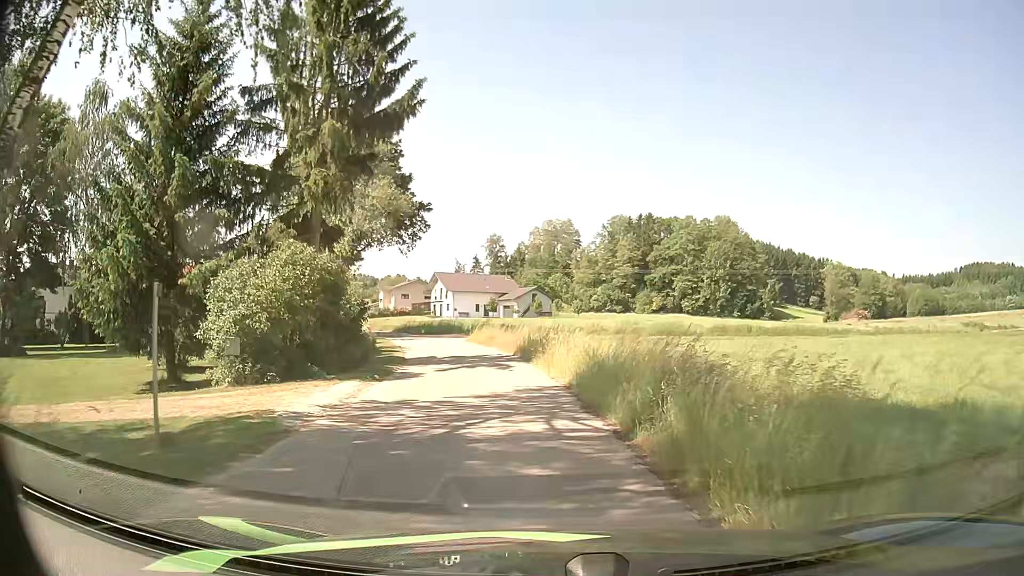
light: Day
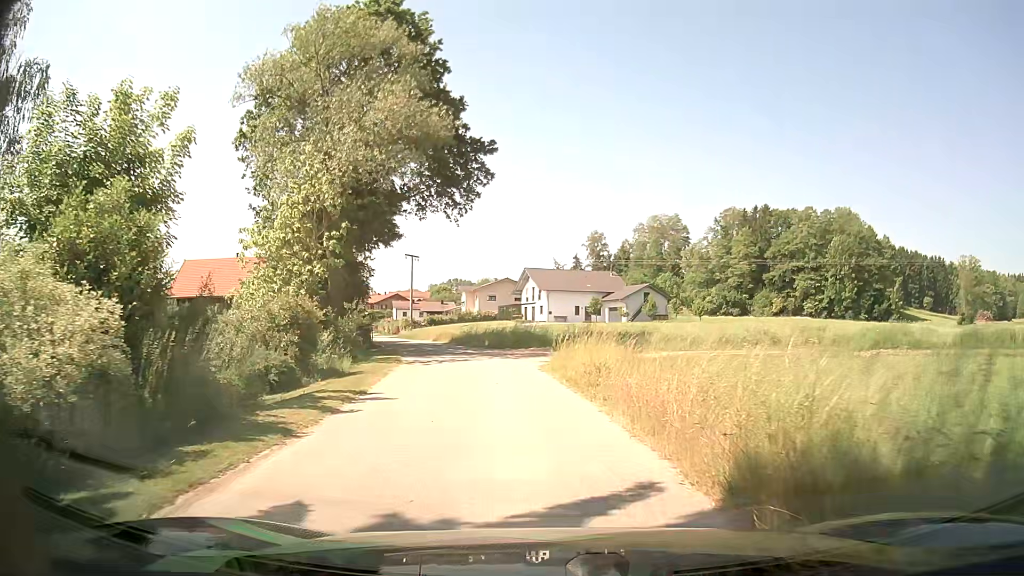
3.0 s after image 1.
(-1.3, +21.2) m; -8°
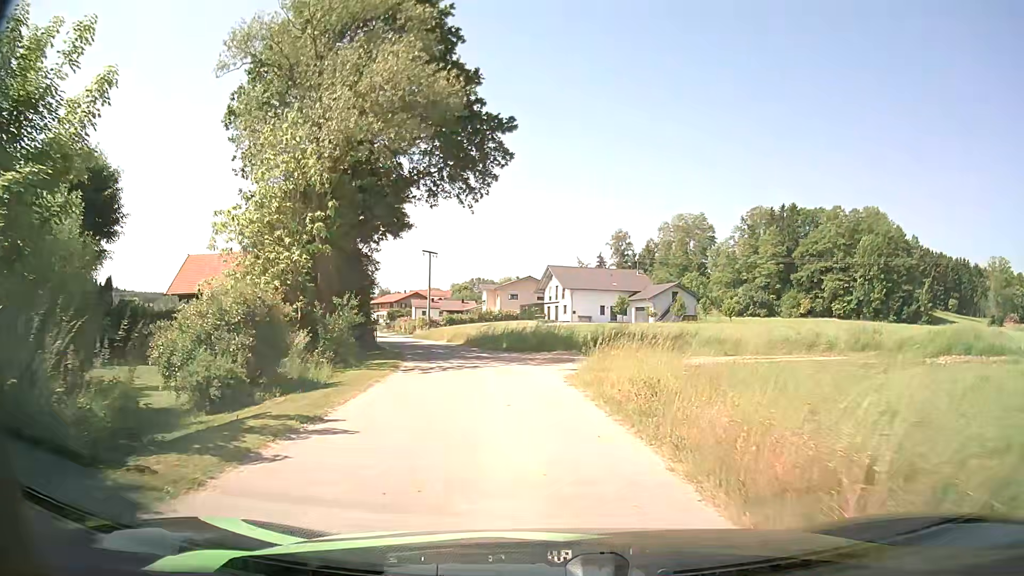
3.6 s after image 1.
(-0.1, +4.1) m; -2°
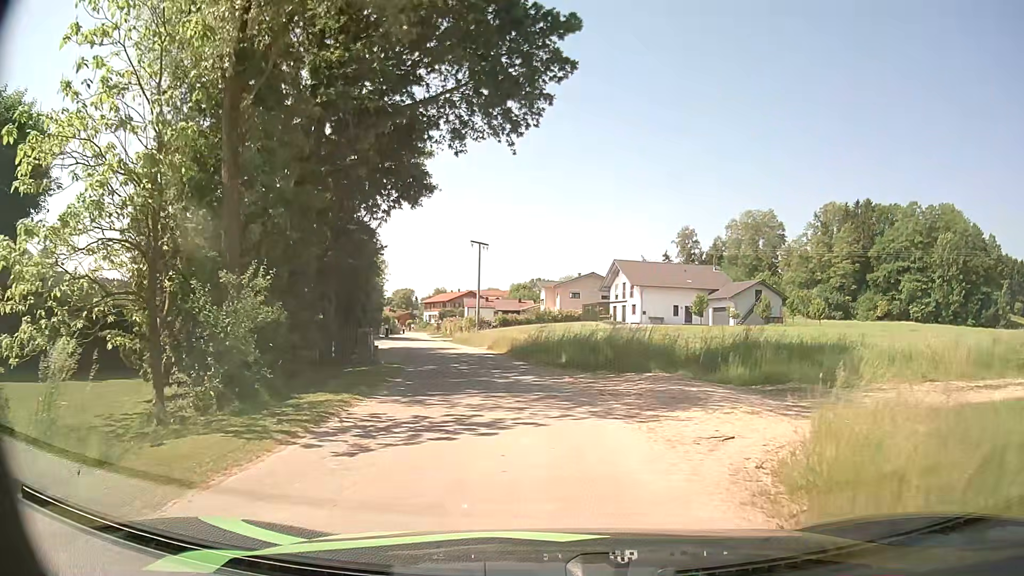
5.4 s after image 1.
(-0.5, +11.3) m; -5°
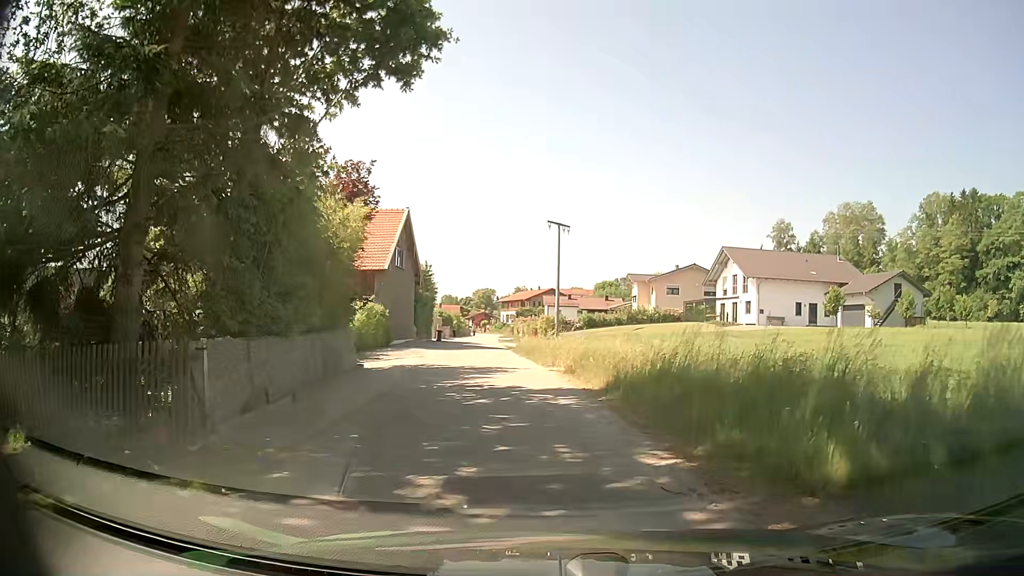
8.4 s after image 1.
(-0.9, +15.6) m; -5°
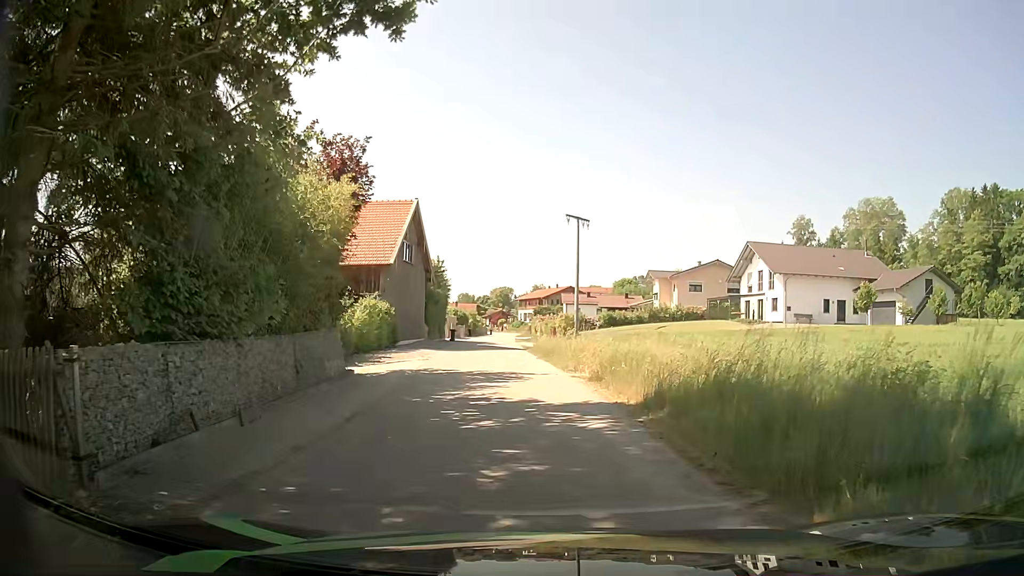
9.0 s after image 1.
(-0.1, +2.7) m; -3°
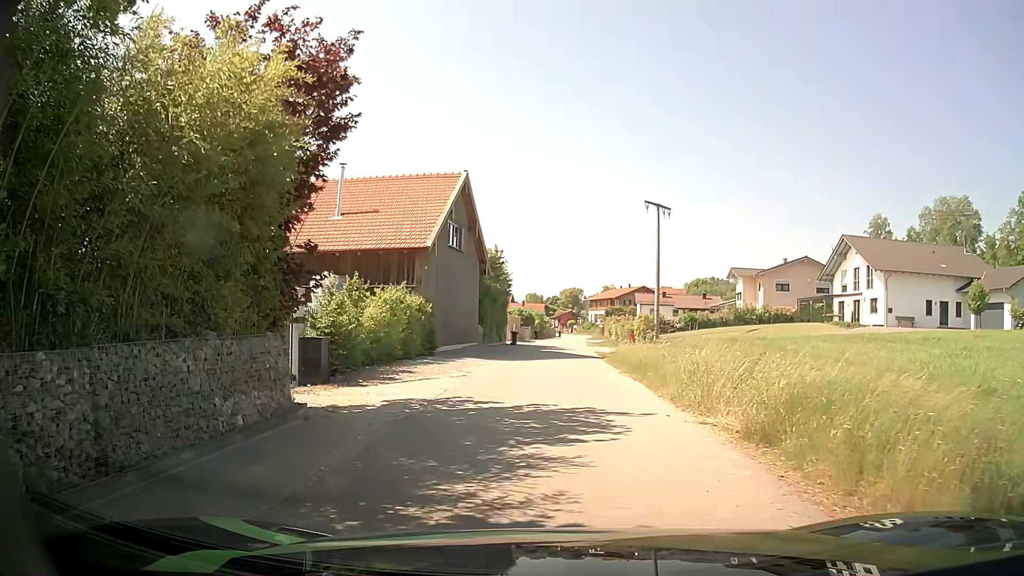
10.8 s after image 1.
(-0.4, +7.4) m; -7°
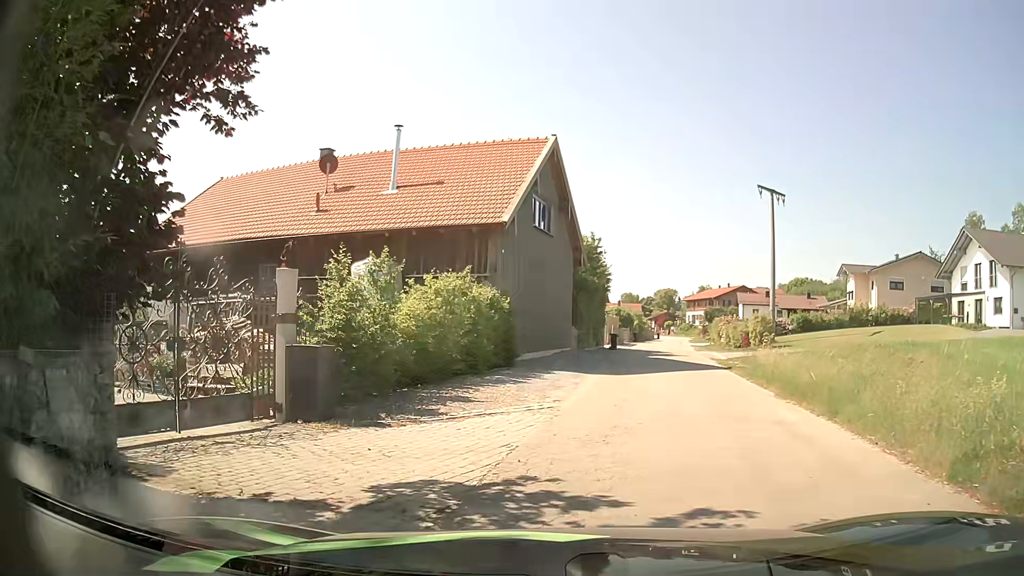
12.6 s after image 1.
(-0.3, +6.2) m; -7°
